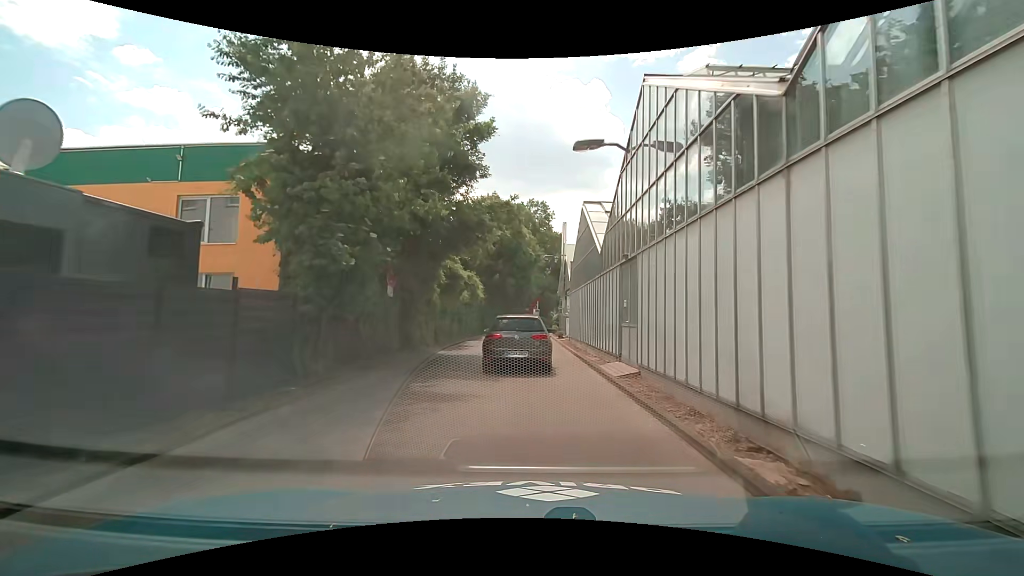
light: Day
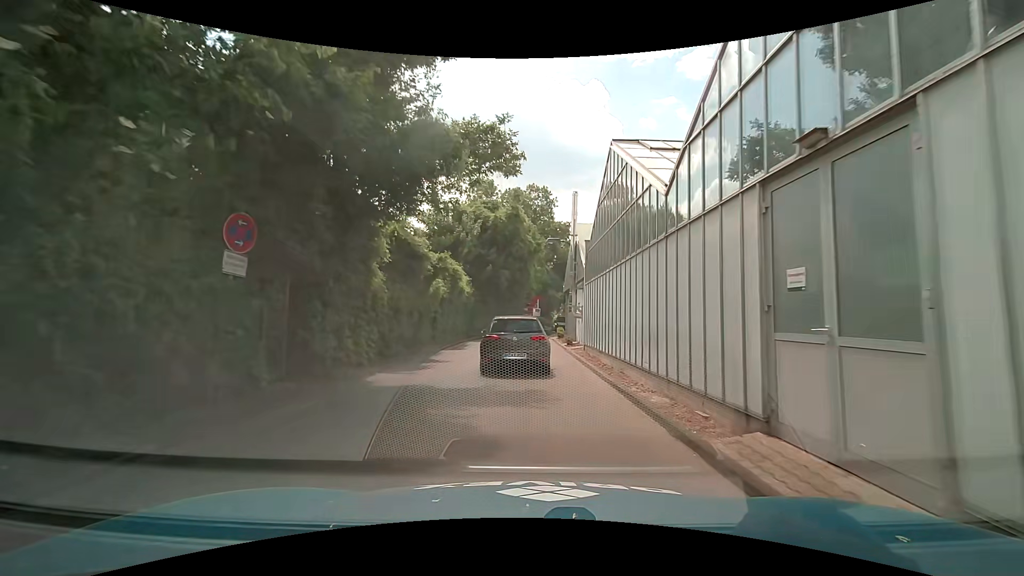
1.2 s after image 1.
(-0.1, +8.2) m; -1°
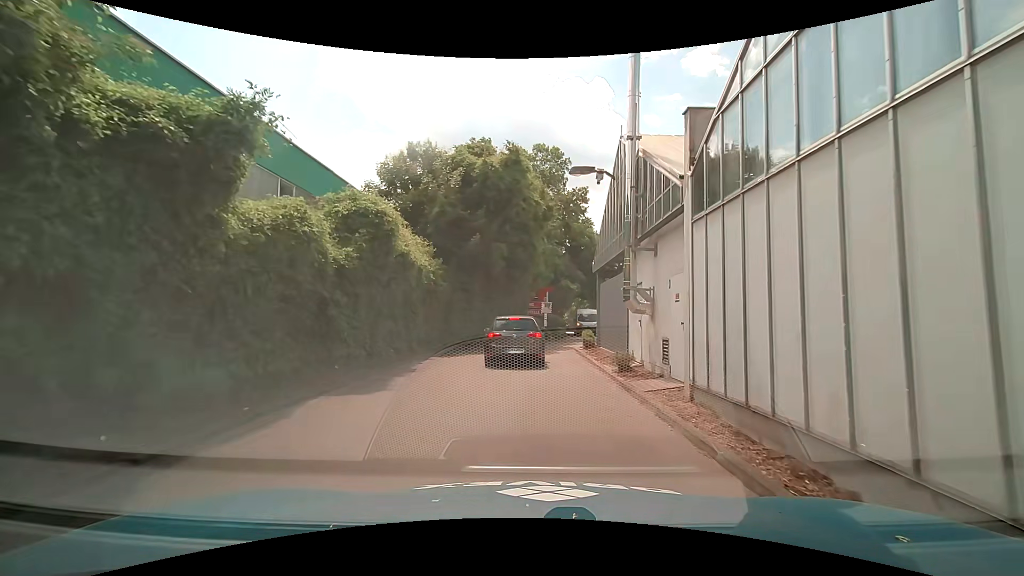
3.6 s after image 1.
(0.0, +13.2) m; 0°
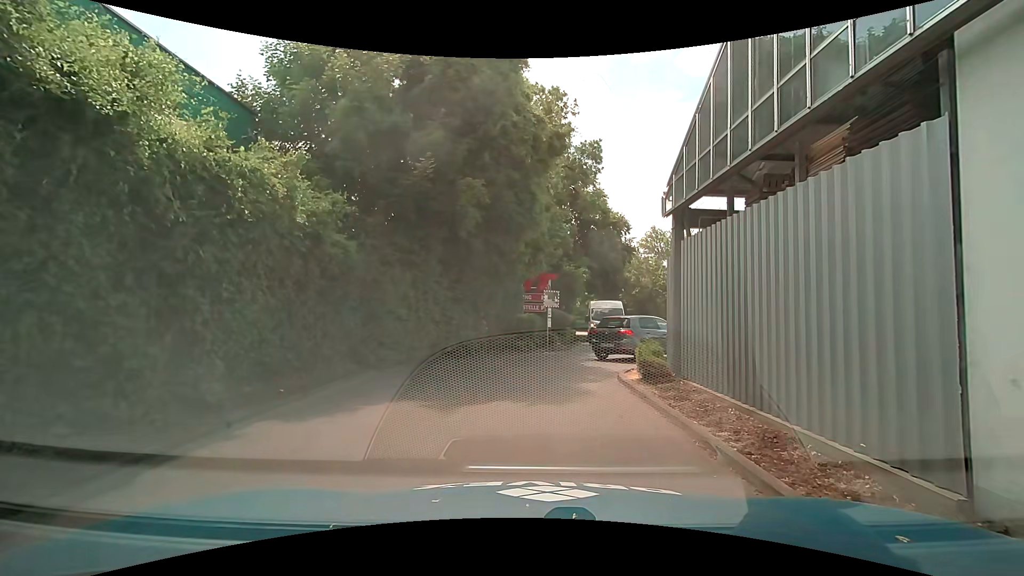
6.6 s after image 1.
(0.0, +10.8) m; -1°
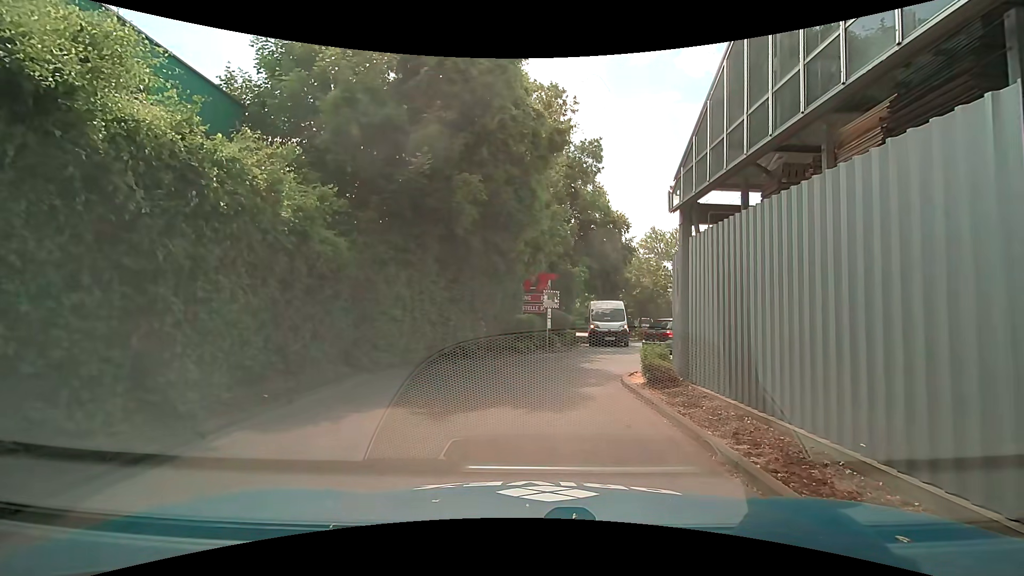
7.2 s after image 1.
(0.0, +0.5) m; 0°
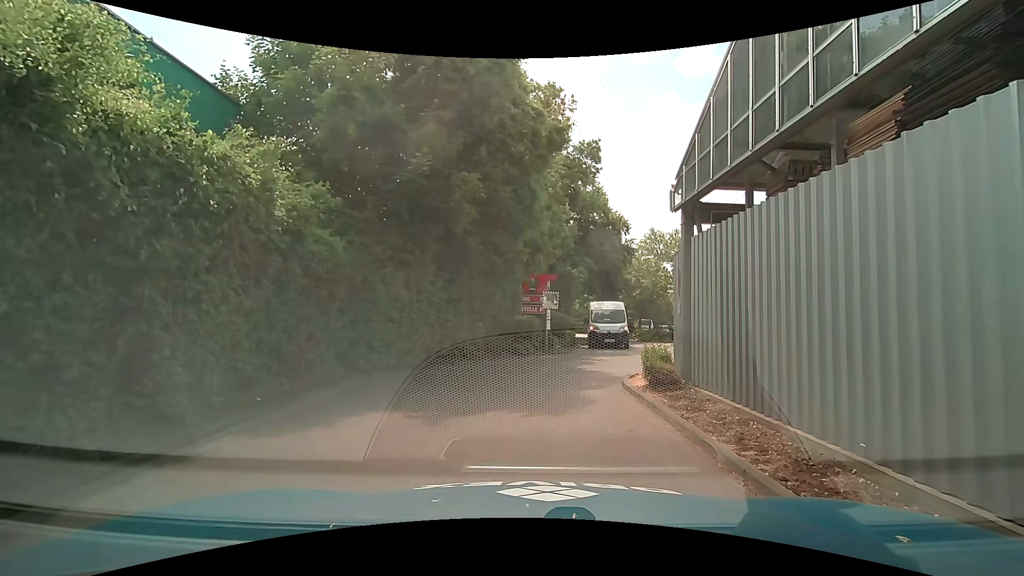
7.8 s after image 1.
(0.0, +0.2) m; 0°
